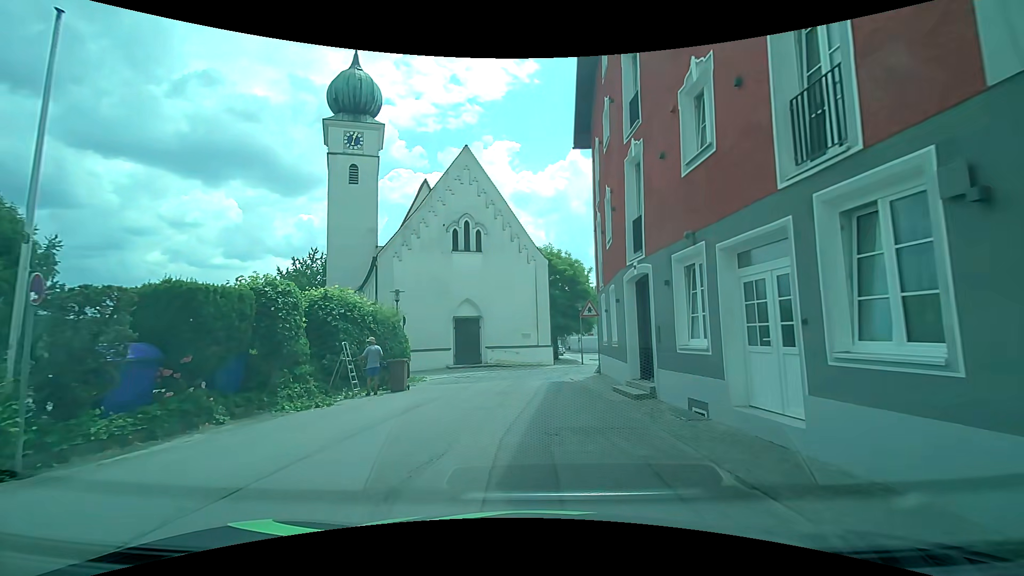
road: residential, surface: asphalt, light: Day
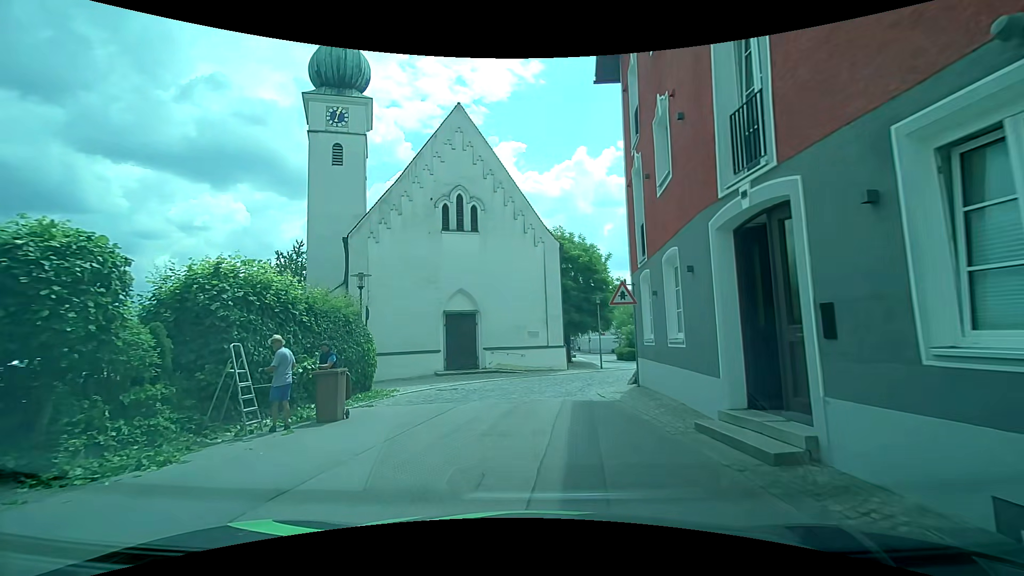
(-0.2, +6.1) m; -1°
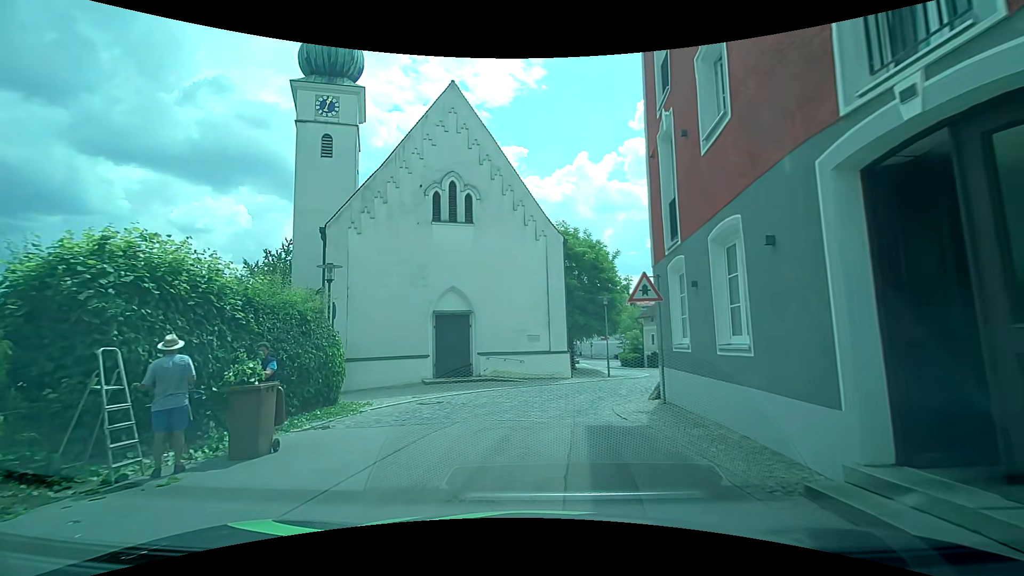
(0.0, +2.8) m; -1°
